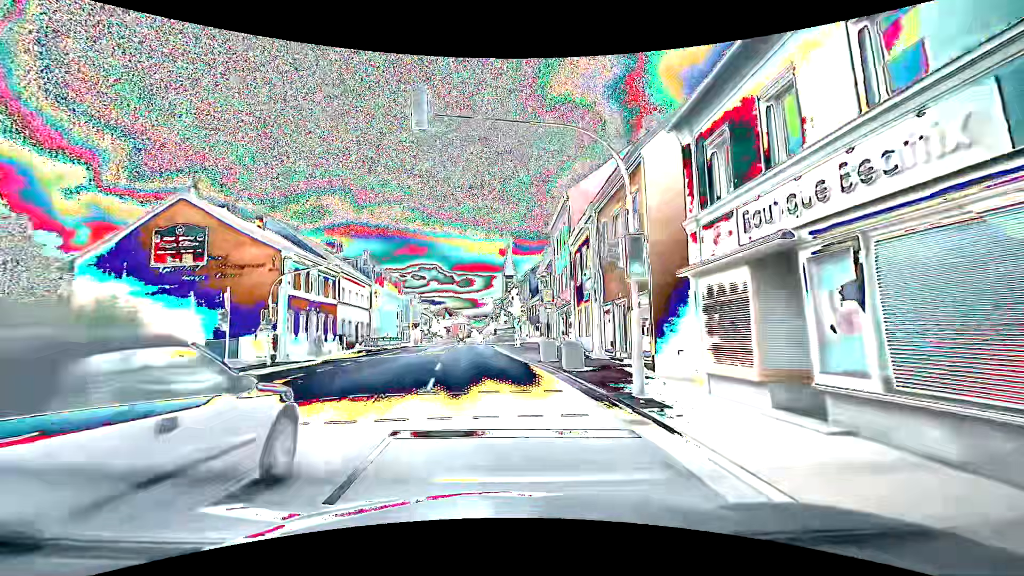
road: primary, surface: asphalt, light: Day
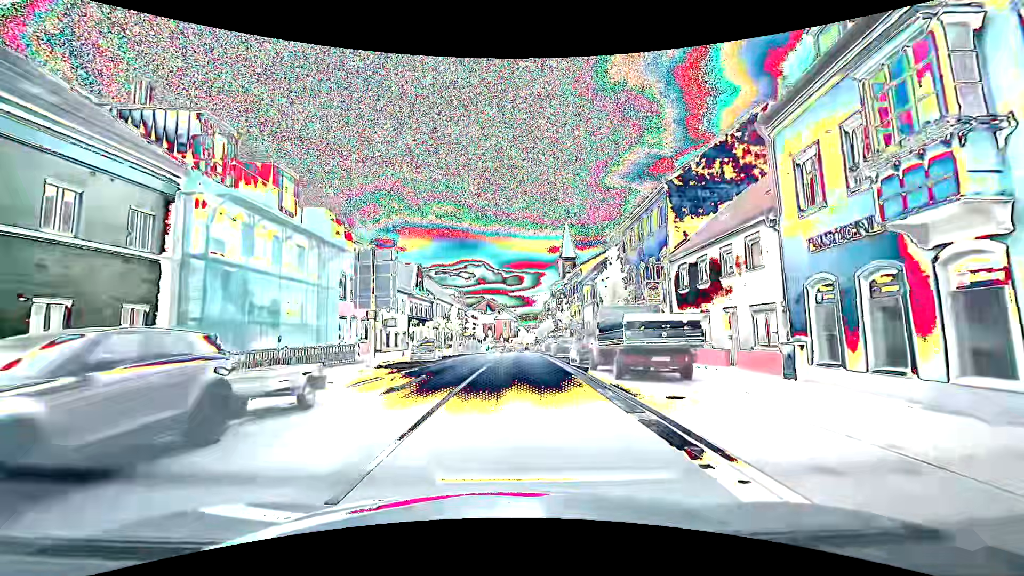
(-2.9, +39.9) m; -6°
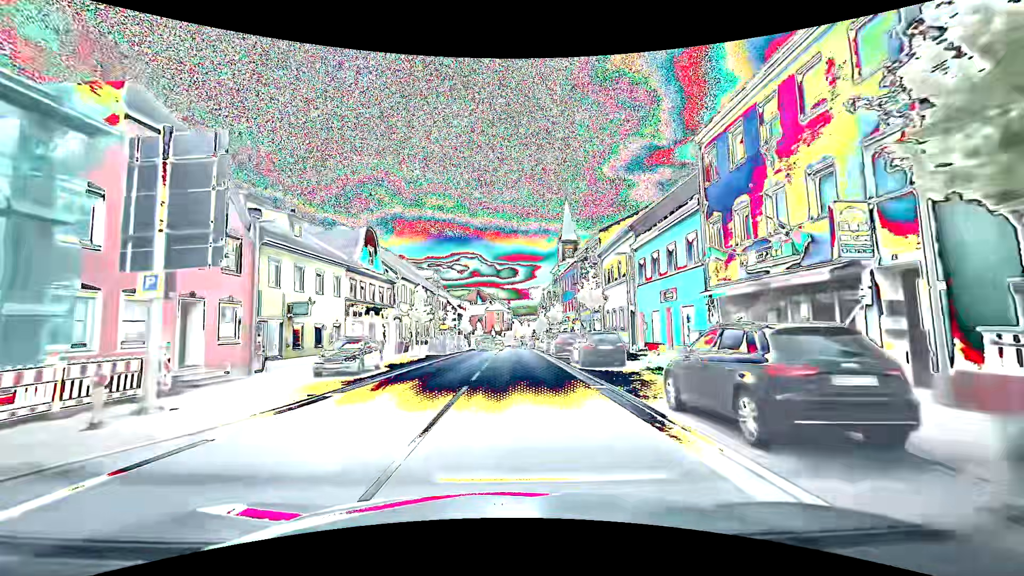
(+0.1, +16.0) m; 0°
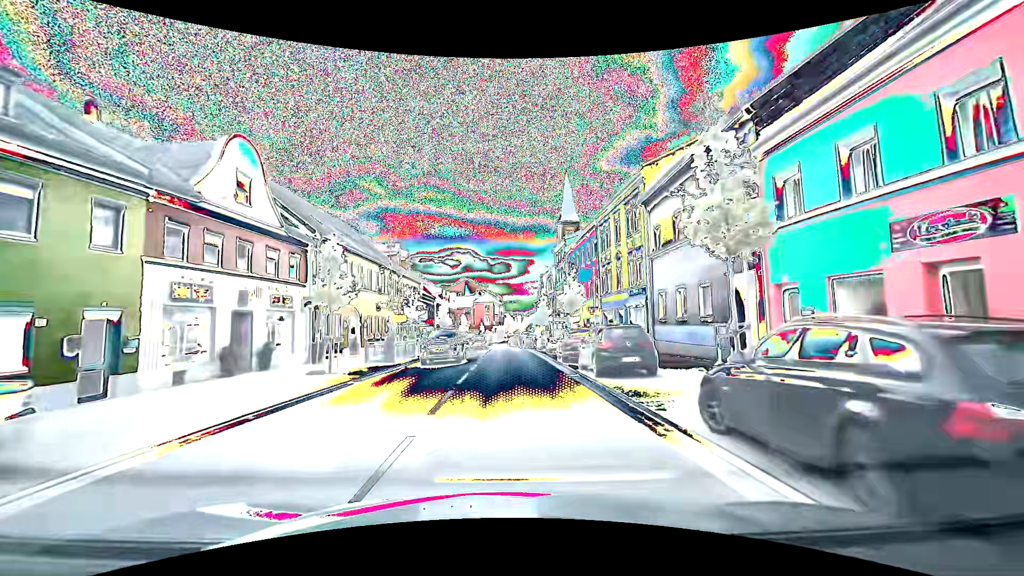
(+0.3, +16.2) m; +1°
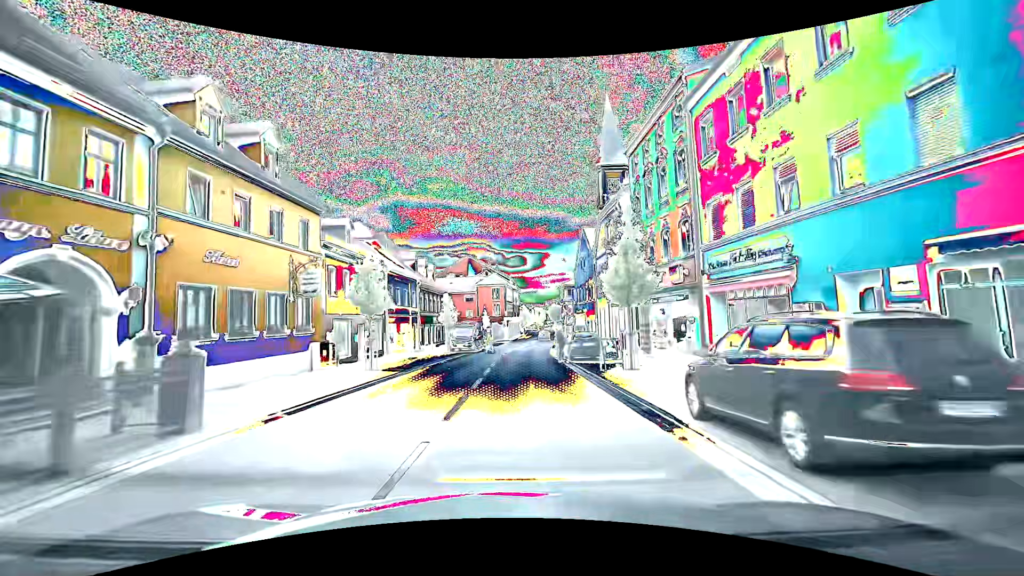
(-0.3, +32.4) m; -1°
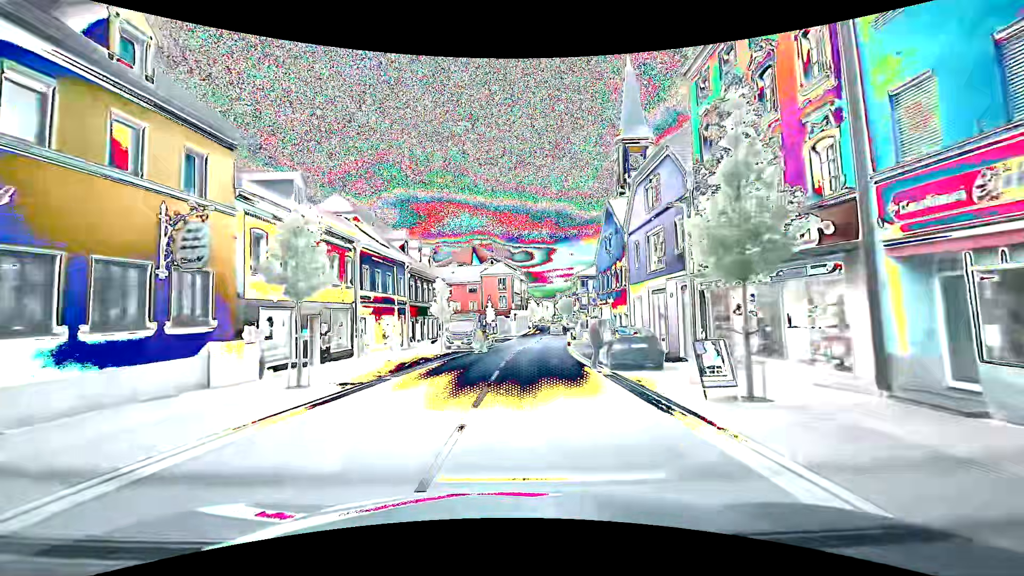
(-0.1, +8.1) m; -1°
(0, +10) (0, +20) (+1, +30) (+2, +40) (+4, +50) (+5, +60) (+6, +70) (+7, +80) (+8, +90) (+9, +100) m
